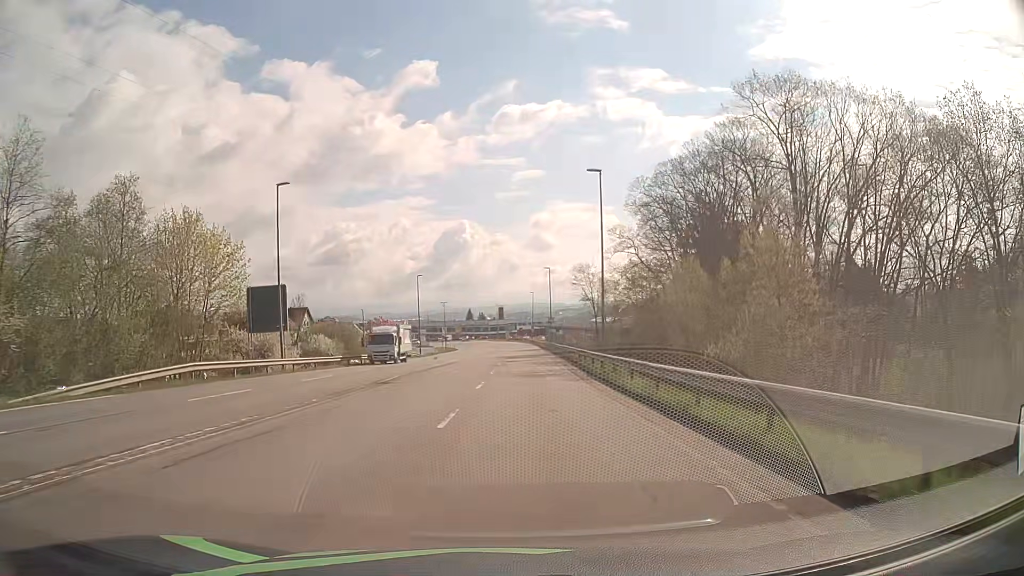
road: secondary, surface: asphalt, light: Day
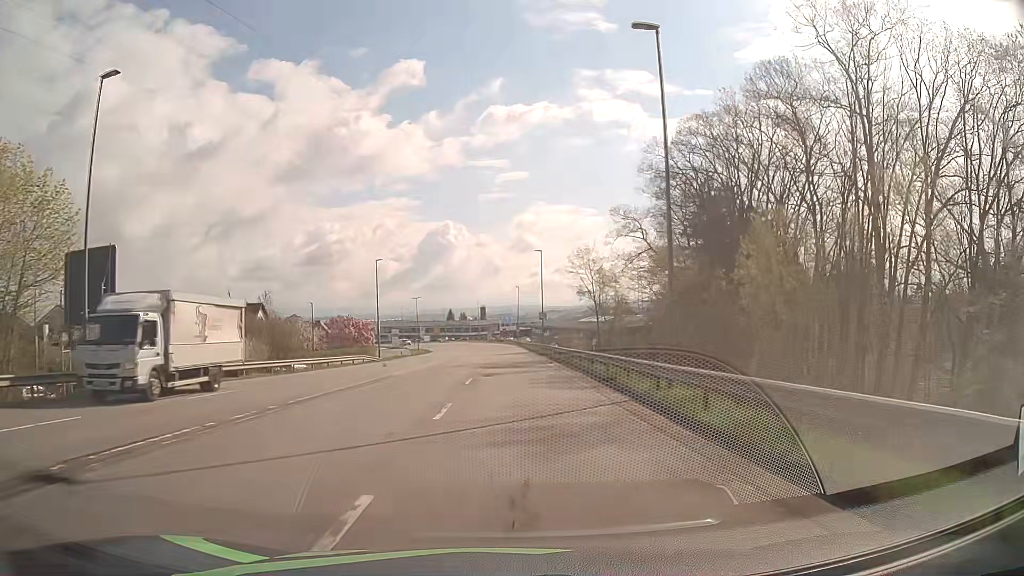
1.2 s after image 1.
(+0.2, +17.2) m; +2°
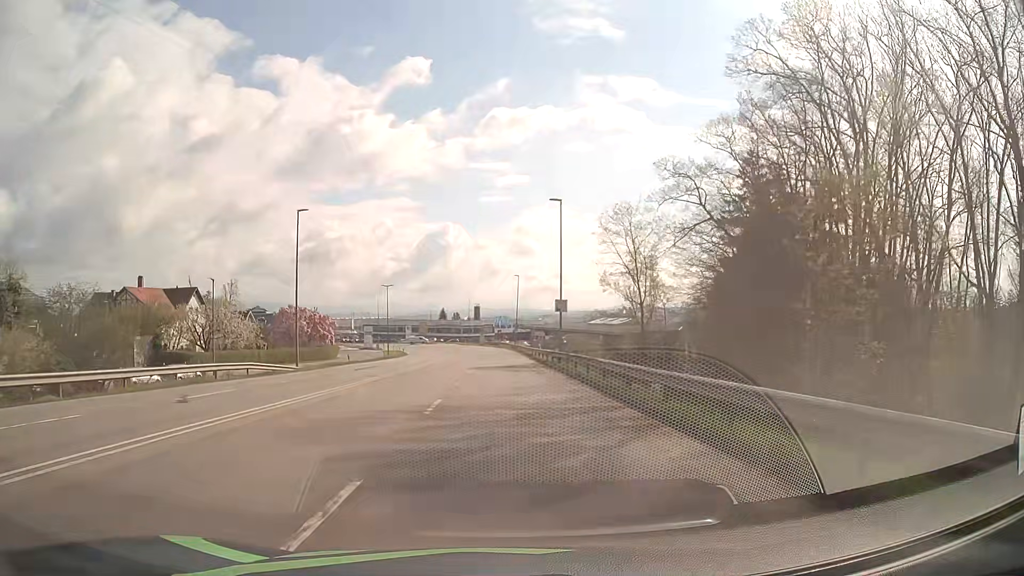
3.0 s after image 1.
(0.0, +26.2) m; 0°
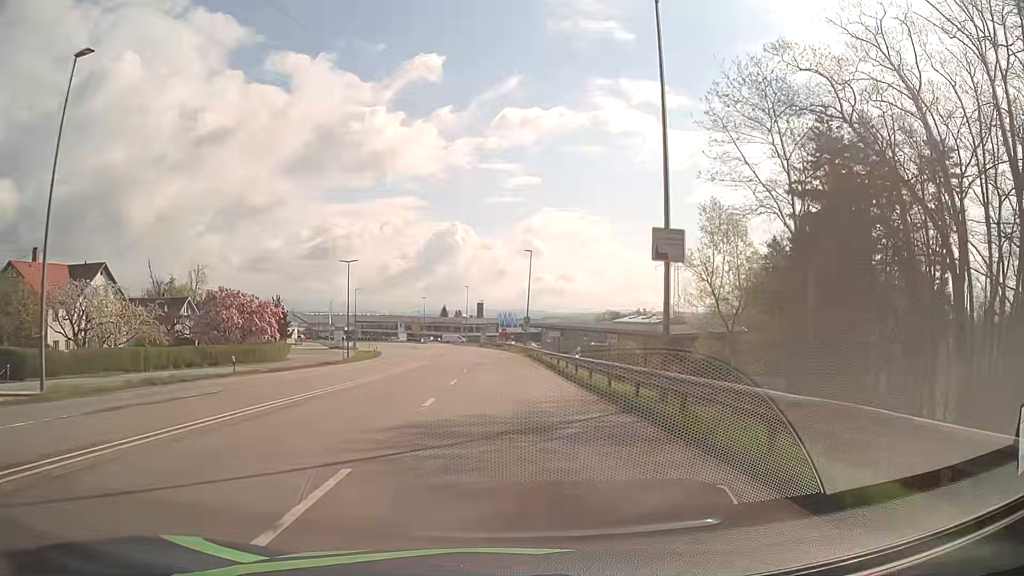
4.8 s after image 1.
(0.0, +26.2) m; 0°
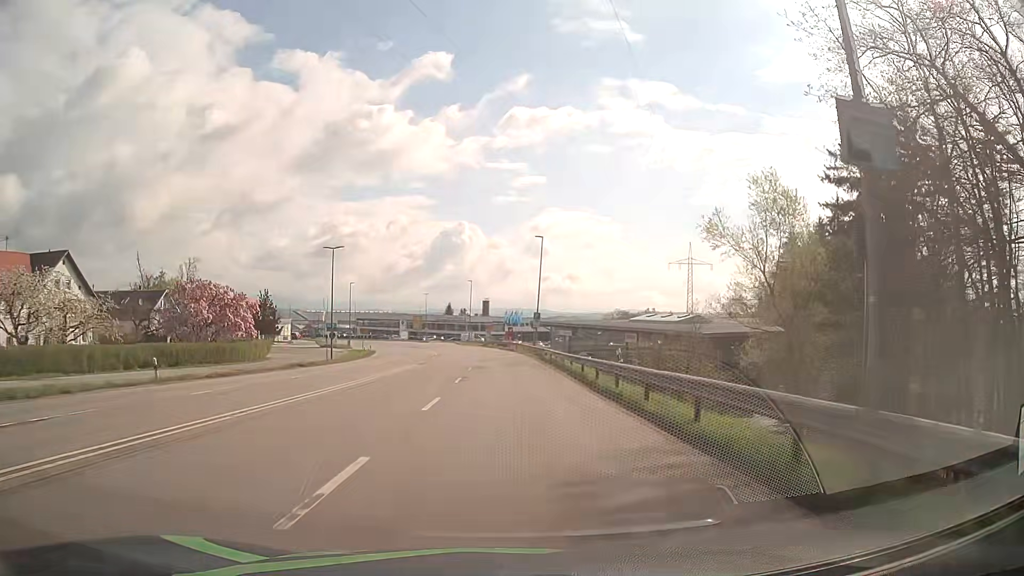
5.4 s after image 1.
(0.0, +8.6) m; -1°
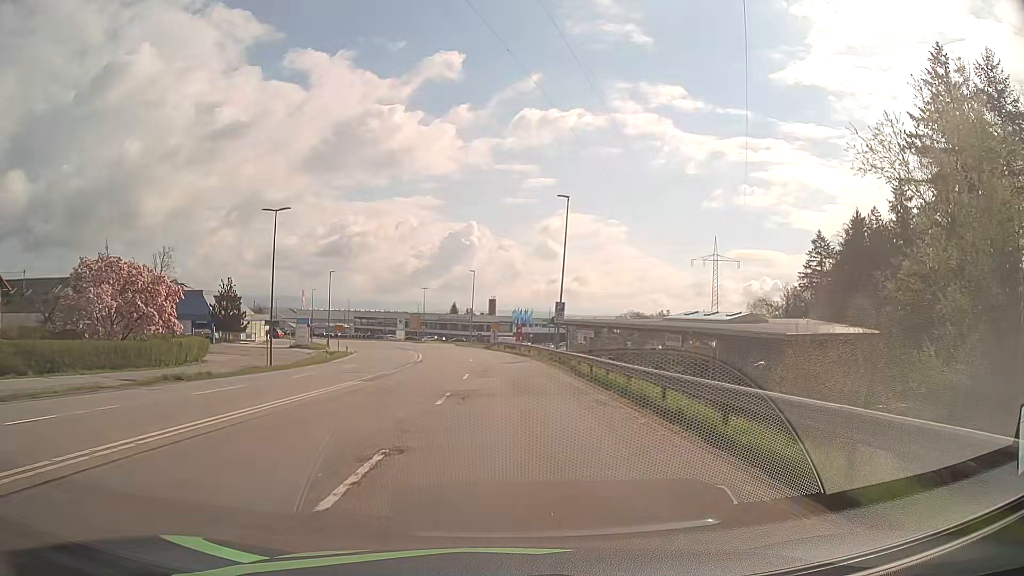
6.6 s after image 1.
(-0.1, +17.1) m; 0°
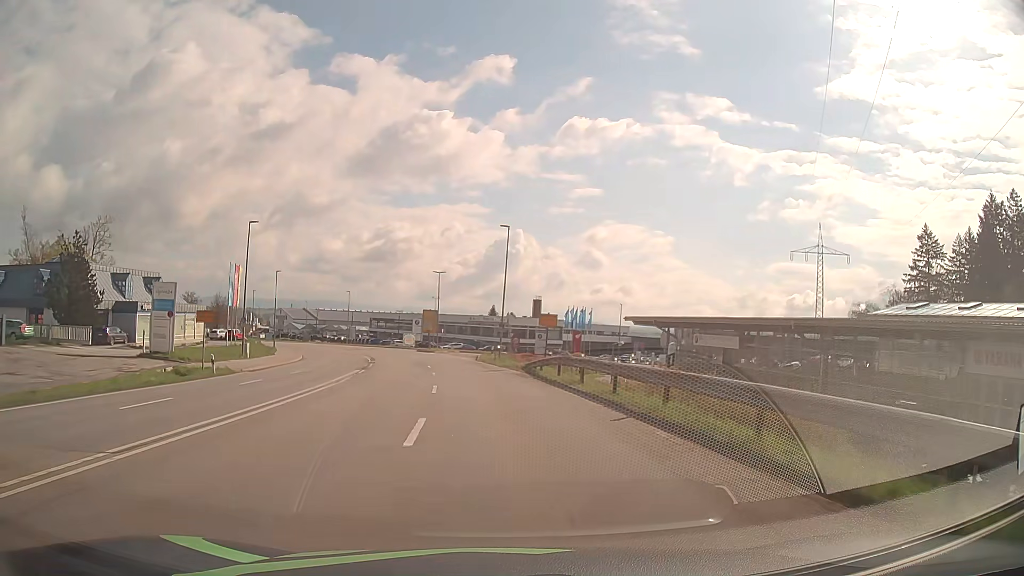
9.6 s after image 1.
(-0.9, +41.1) m; -3°
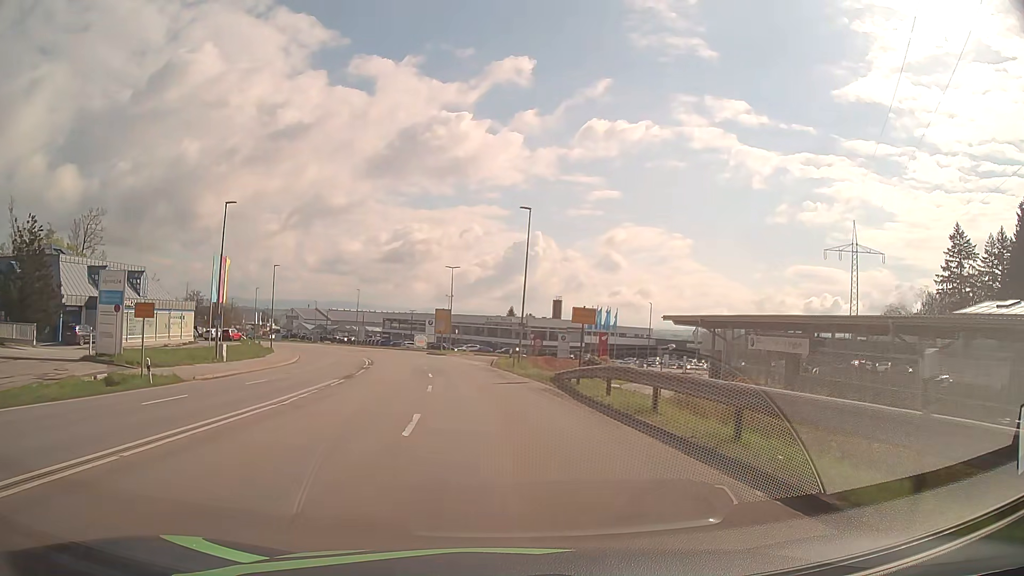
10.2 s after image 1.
(-0.1, +7.8) m; -2°
(0, +10) (-1, +20) (-2, +30) (-3, +40) (-5, +50) (-7, +59) (-10, +69) (-13, +79) (-16, +88) (-19, +97) m
